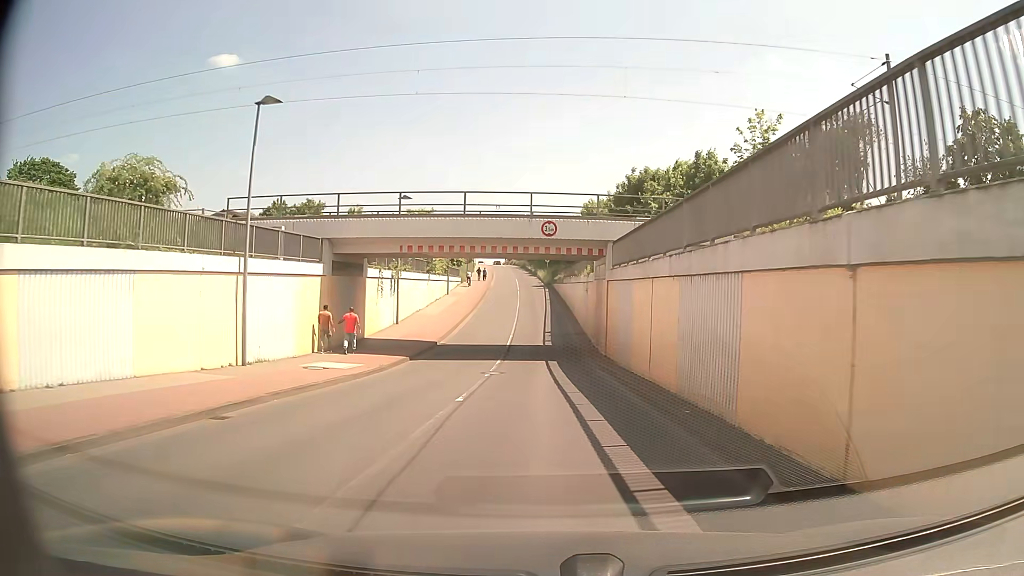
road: tertiary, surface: asphalt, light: Day
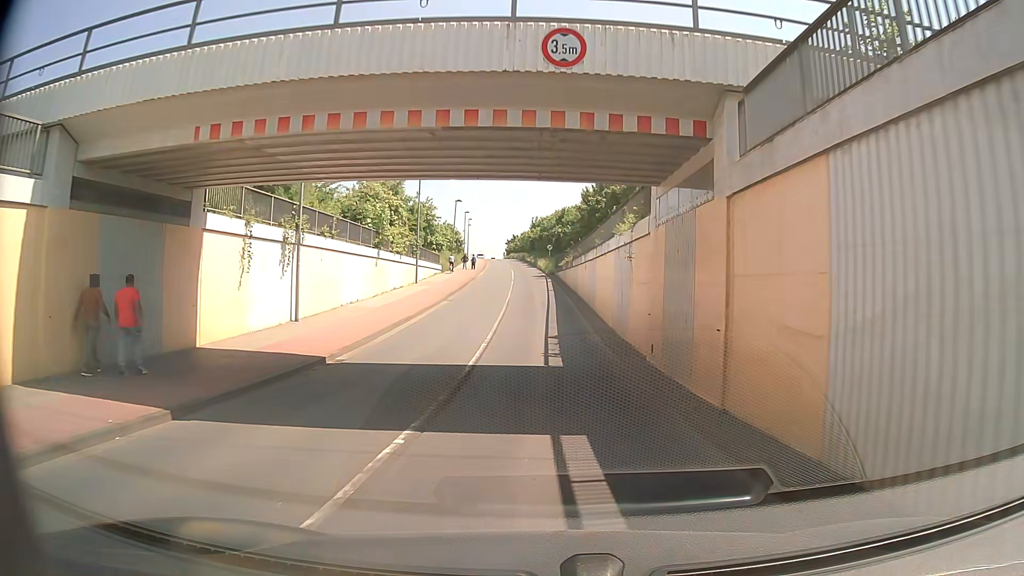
(0.0, +16.4) m; 0°
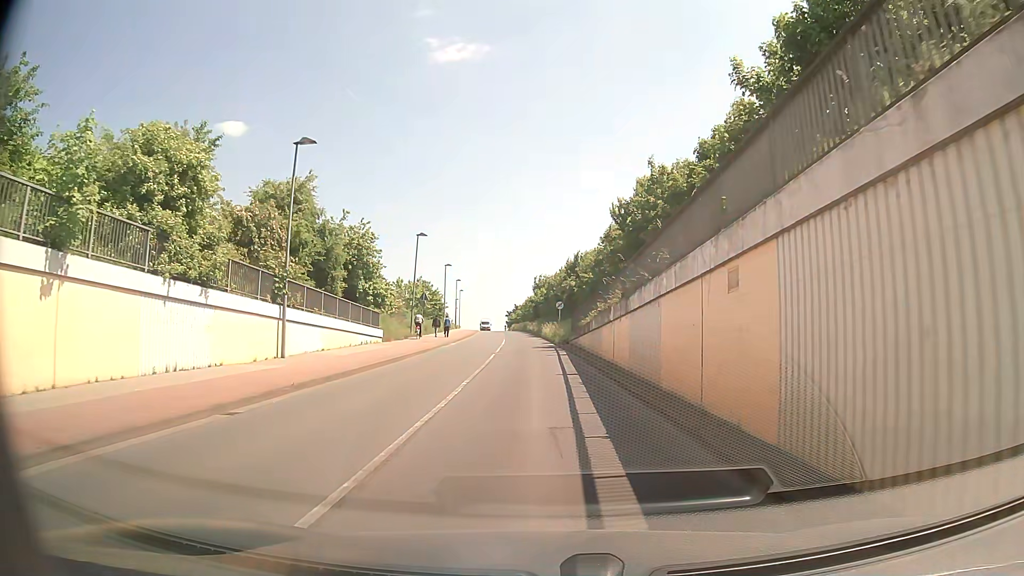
(-0.1, +25.8) m; -1°
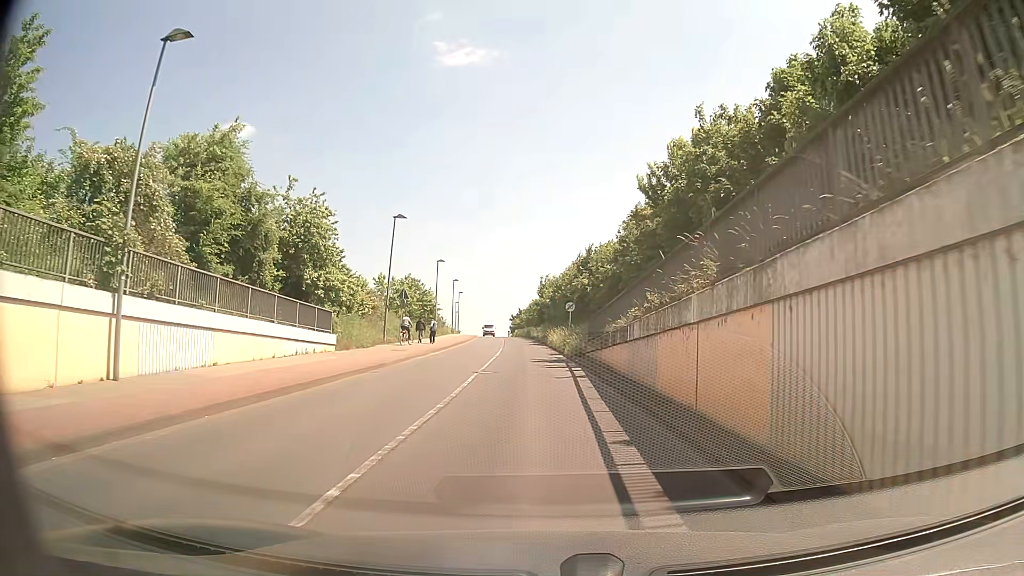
(-0.1, +10.0) m; -1°
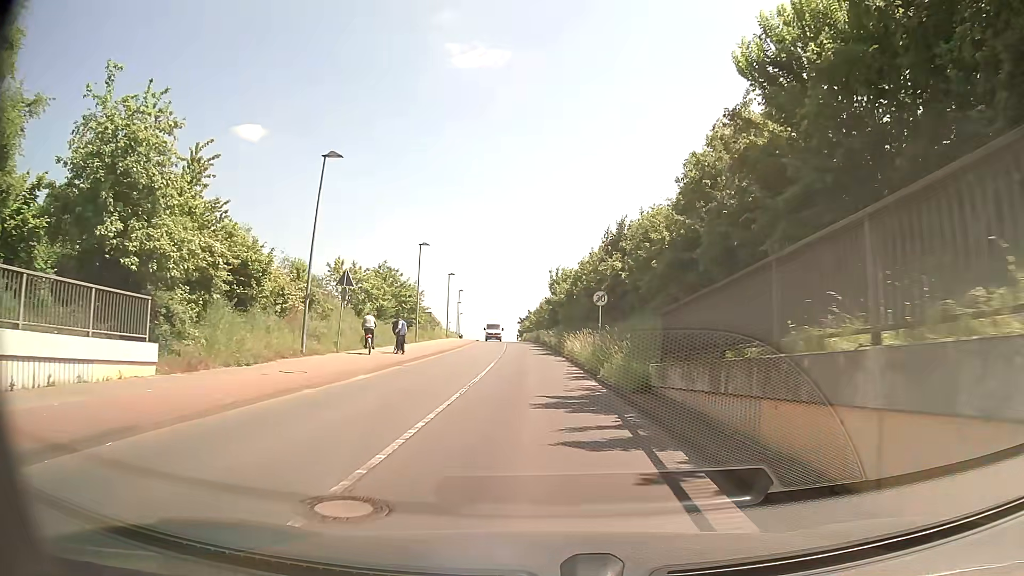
(-0.1, +15.4) m; -1°
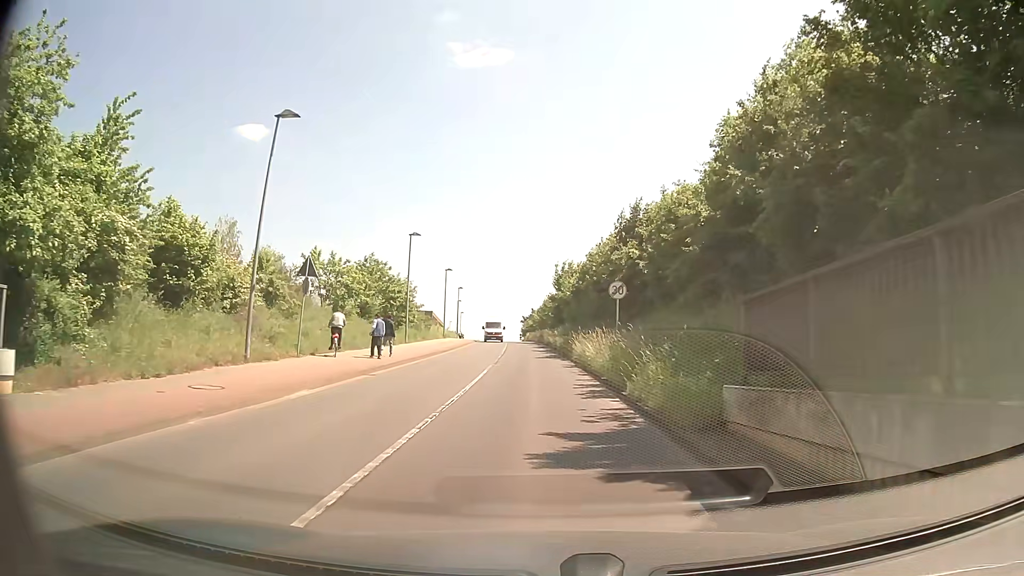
(0.0, +5.2) m; -1°
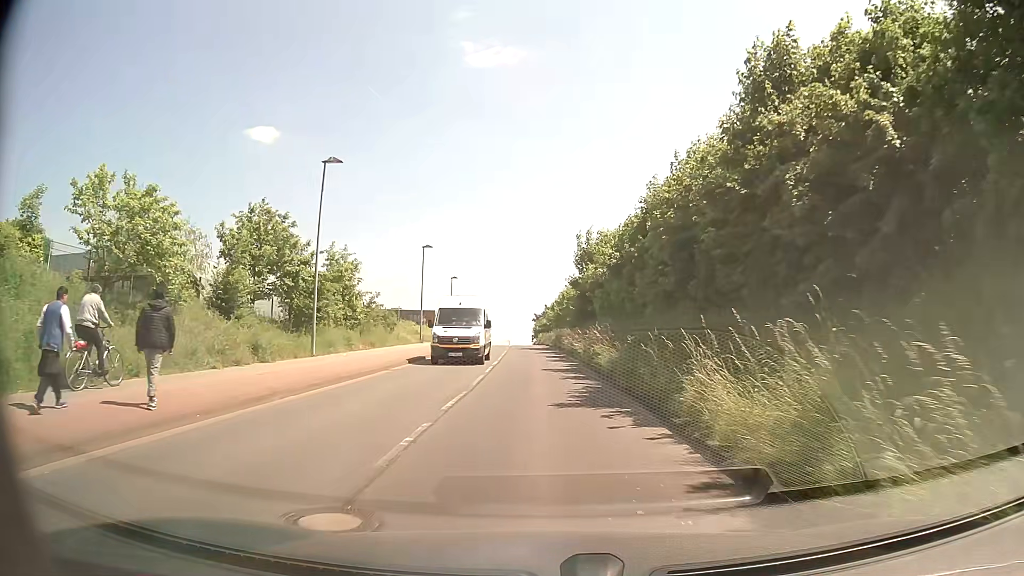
(-0.1, +21.5) m; -1°
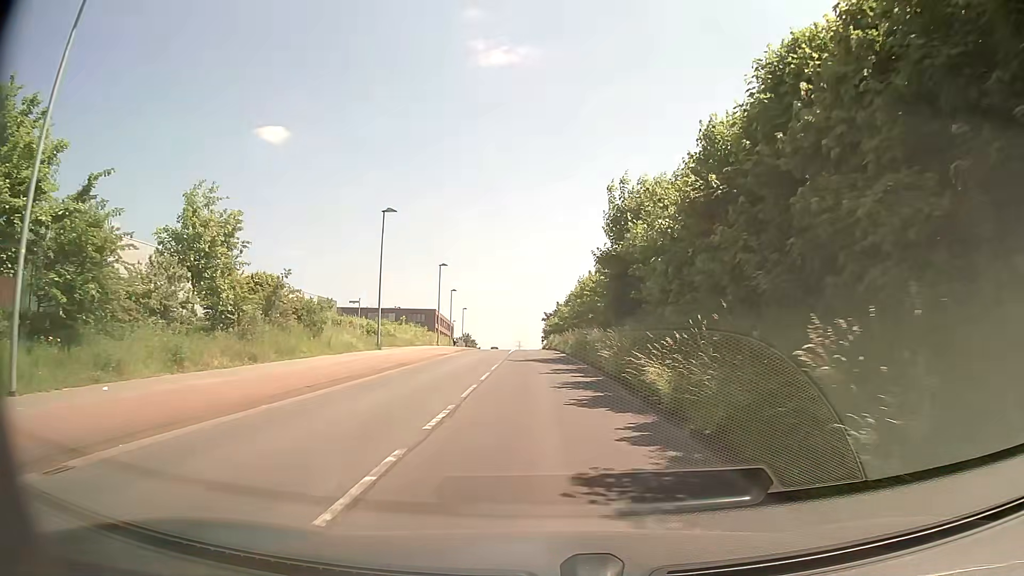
(-0.1, +16.5) m; -1°
(0, +10) (0, +20) (0, +30) (0, +40) (-1, +50) (-1, +60) (-1, +70) (-2, +80) (-3, +90) (-4, +100) m
